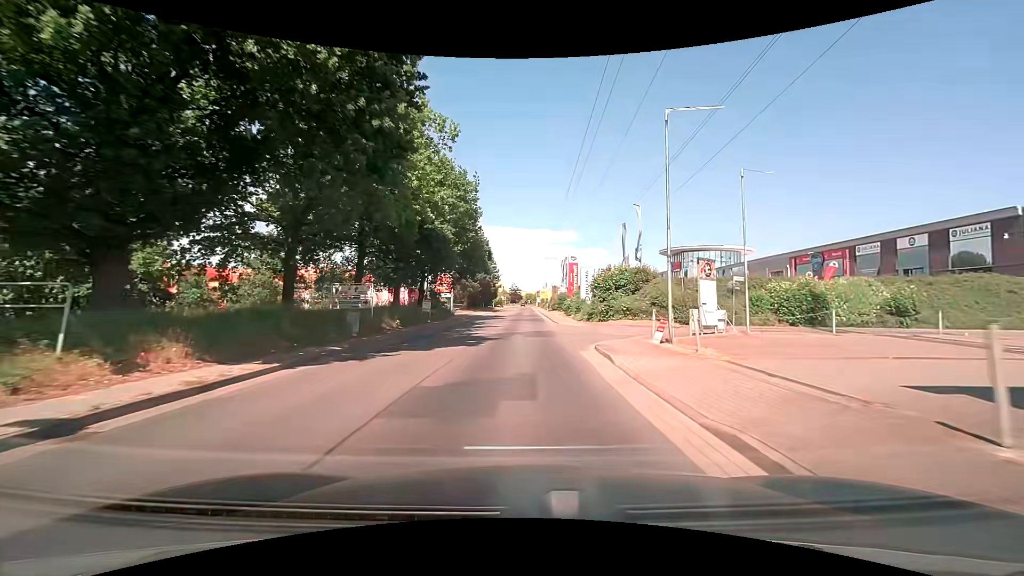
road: residential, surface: asphalt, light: Day
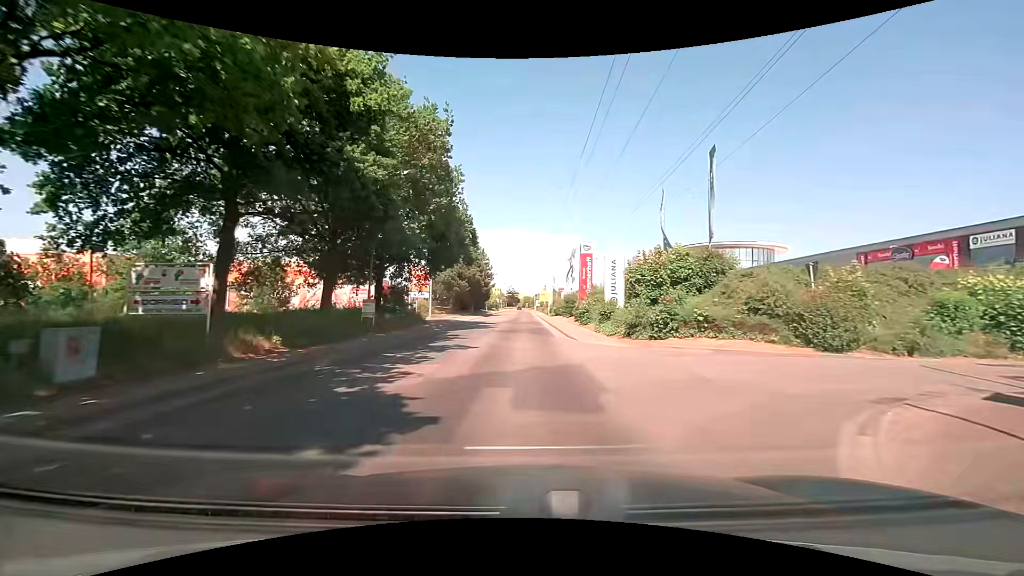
(0.0, +13.4) m; 0°
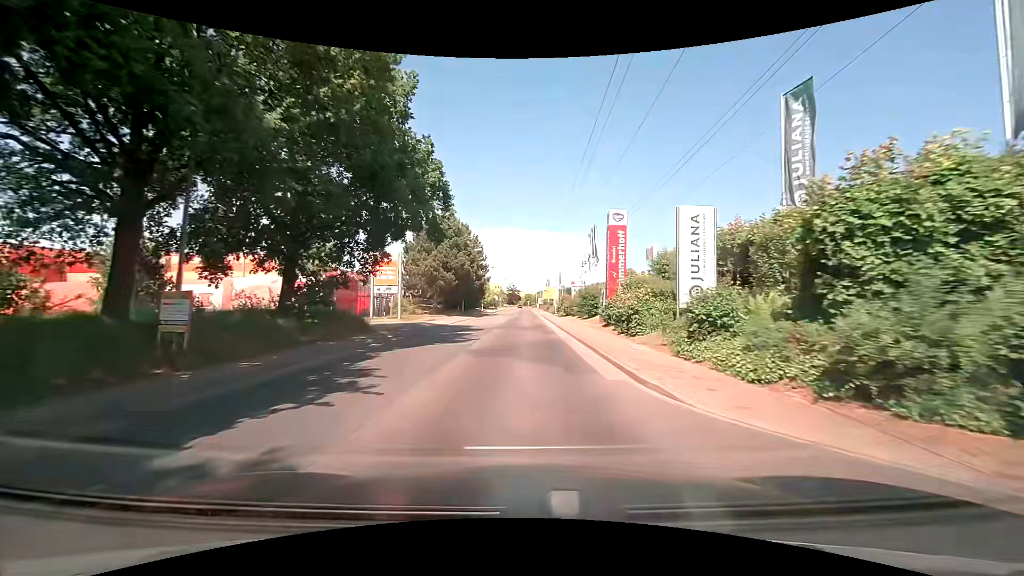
(0.0, +13.5) m; 0°
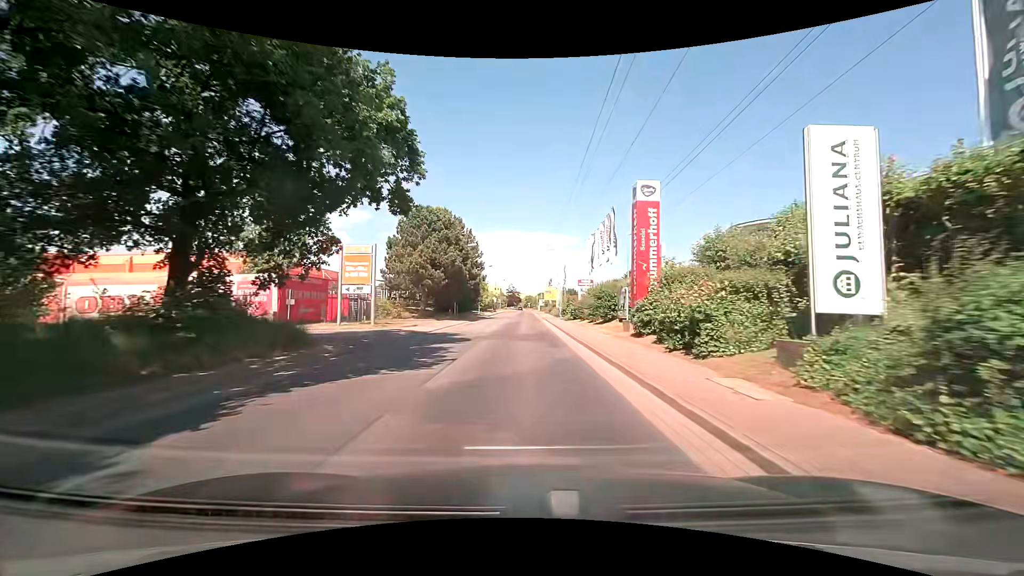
(0.0, +6.9) m; 0°
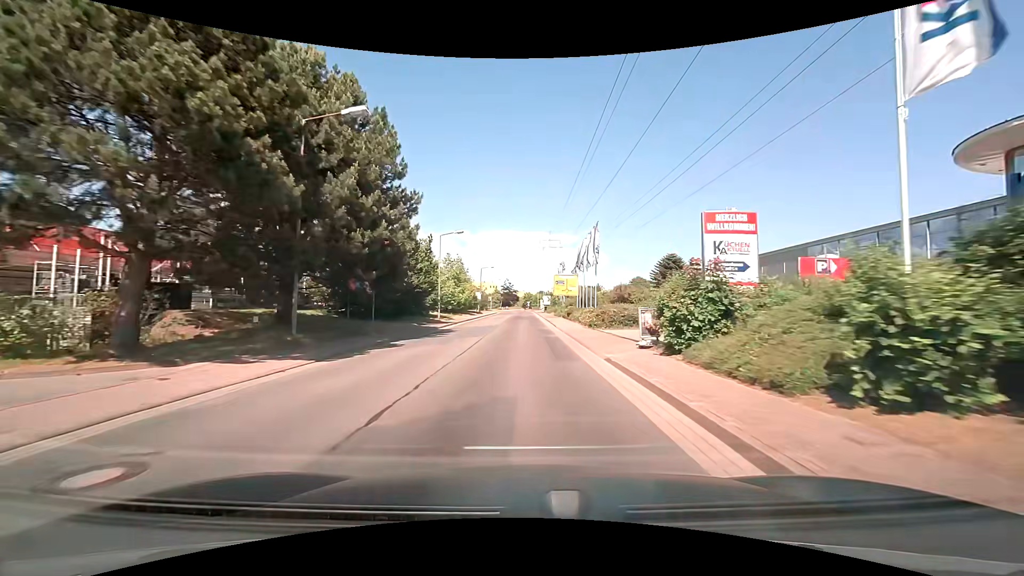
(0.0, +36.3) m; 0°
